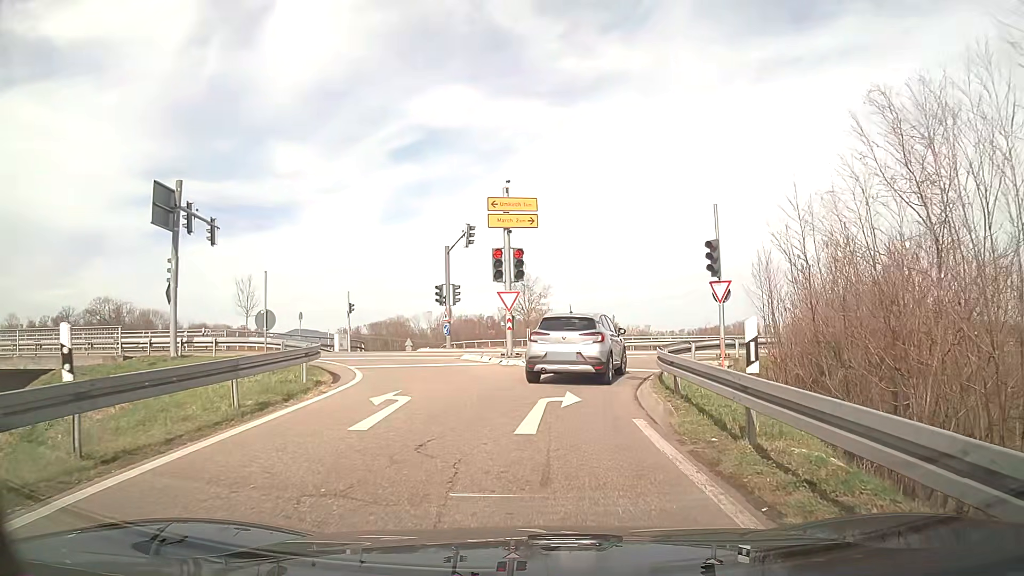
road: trunk_link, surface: asphalt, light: Day
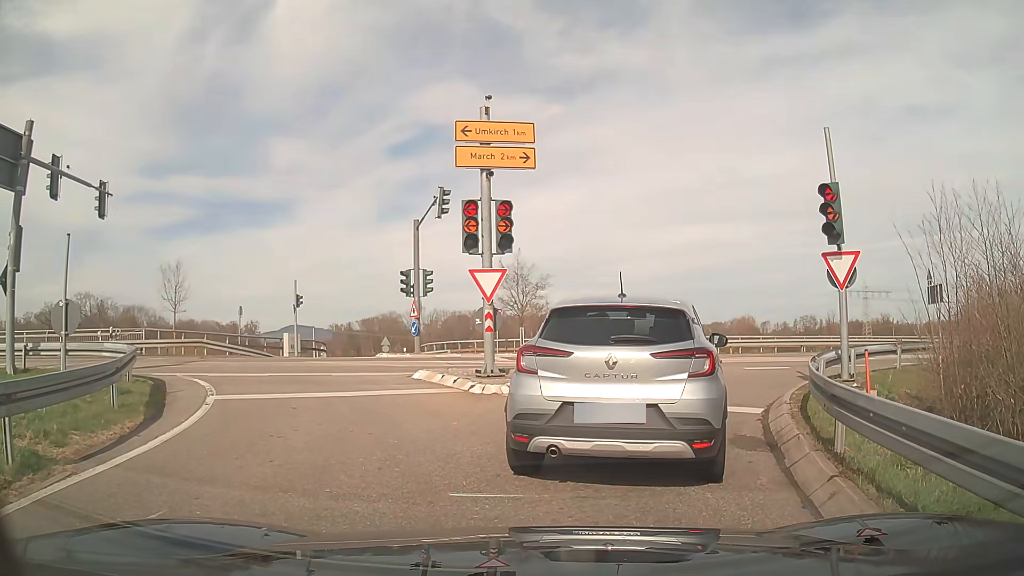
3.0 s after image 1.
(0.0, +8.4) m; +1°
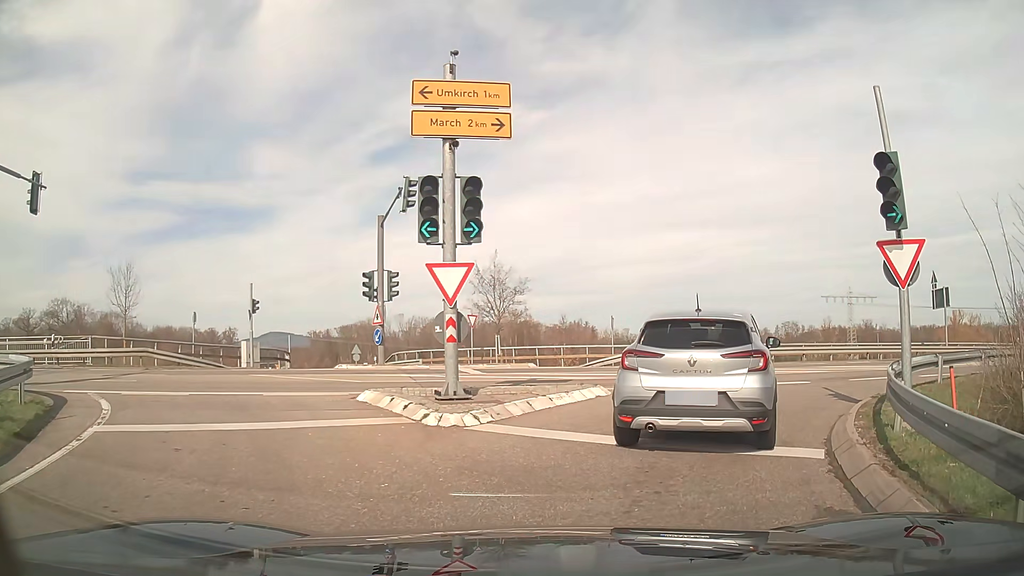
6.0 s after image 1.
(0.0, +3.1) m; +1°
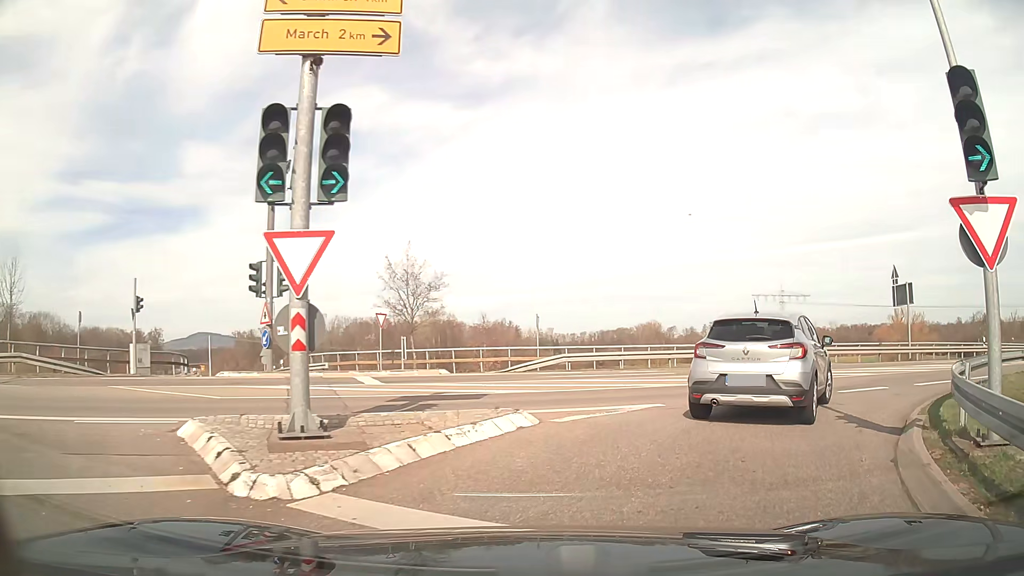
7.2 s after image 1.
(+0.2, +4.0) m; +7°
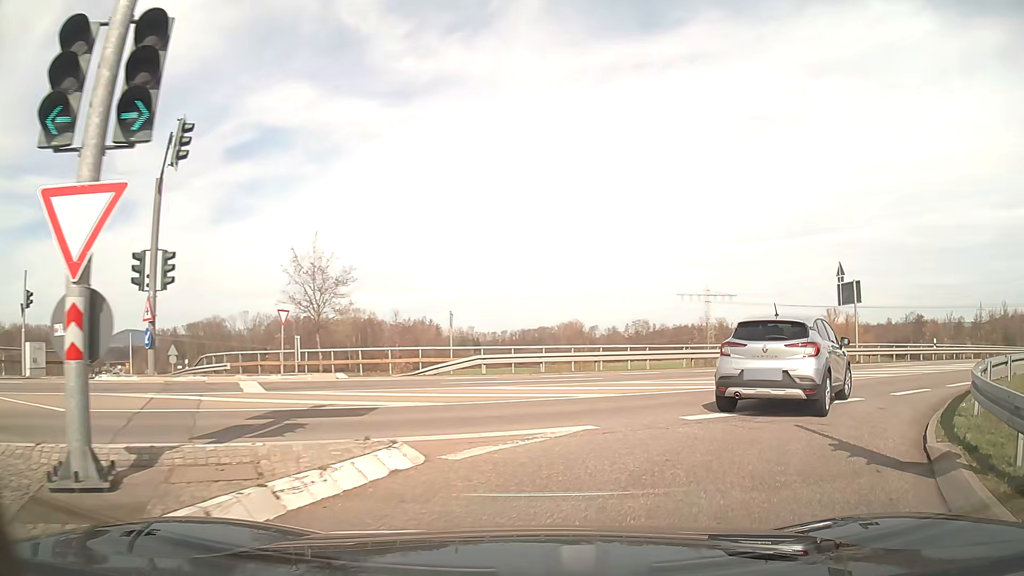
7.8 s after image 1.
(+0.1, +2.7) m; +6°
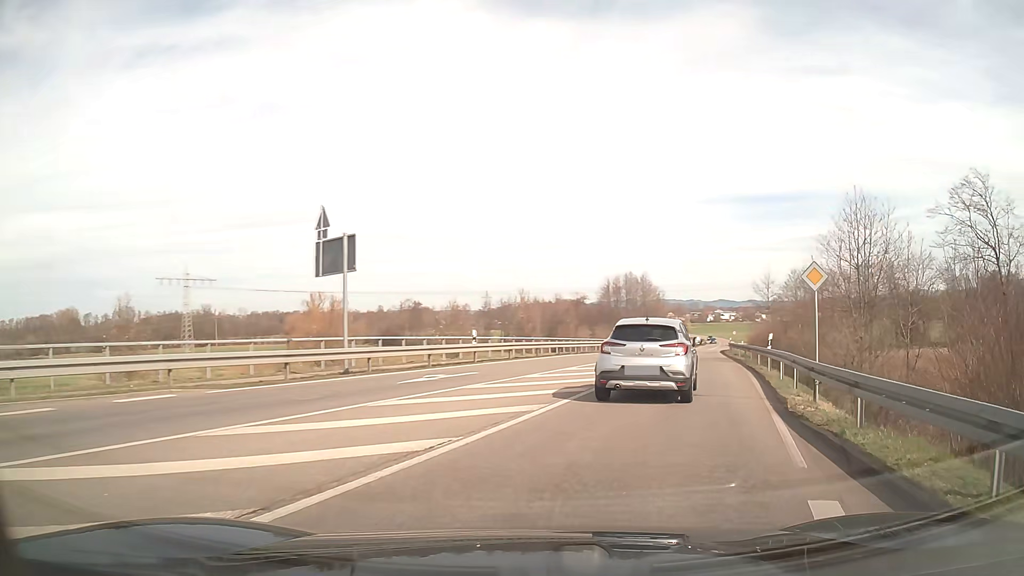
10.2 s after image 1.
(+5.6, +13.7) m; +43°
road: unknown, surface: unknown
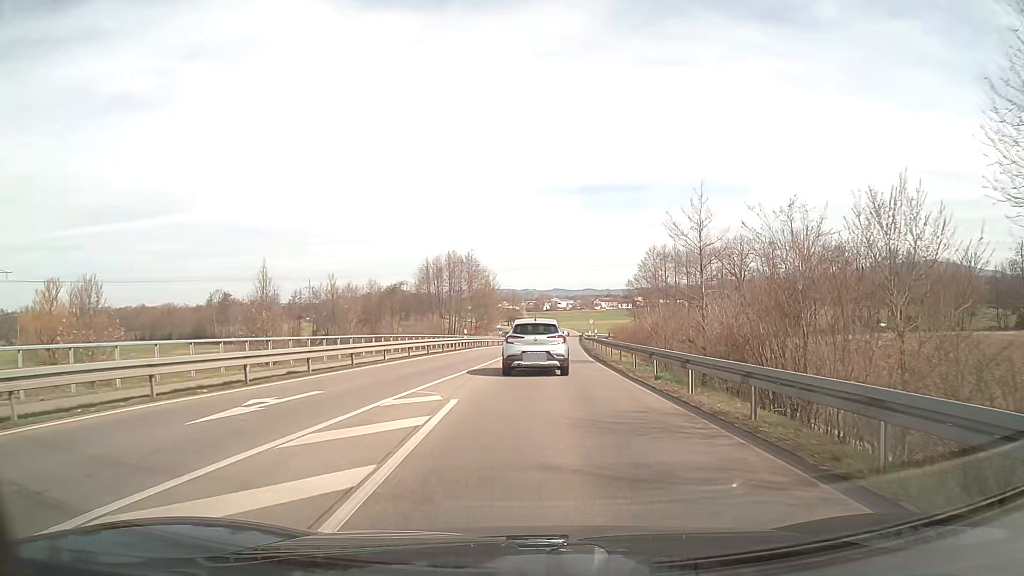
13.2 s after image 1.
(+5.6, +26.9) m; +14°
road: secondary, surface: asphalt
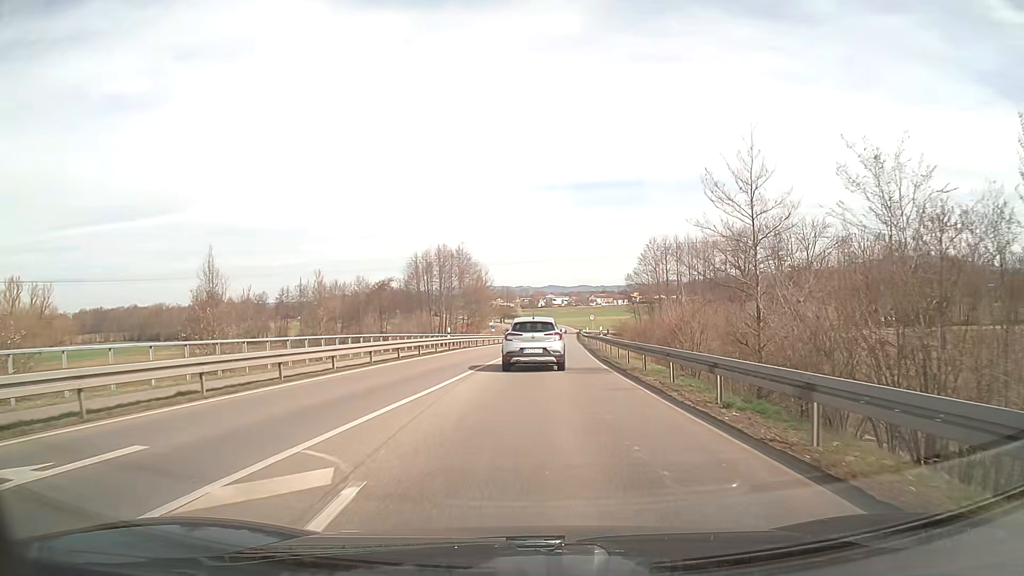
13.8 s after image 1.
(0.0, +6.8) m; 0°
(0, +10) (0, +20) (+1, +30) (+1, +40) (+2, +50) (+2, +60) (+3, +70) (+4, +80) (+5, +90) (+5, +100) m
